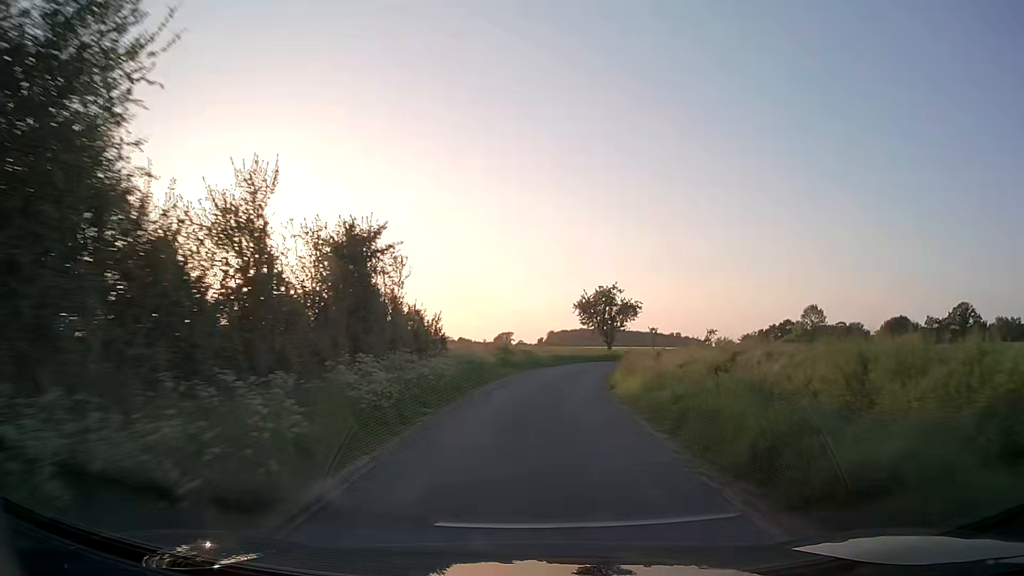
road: unclassified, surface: asphalt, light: Day
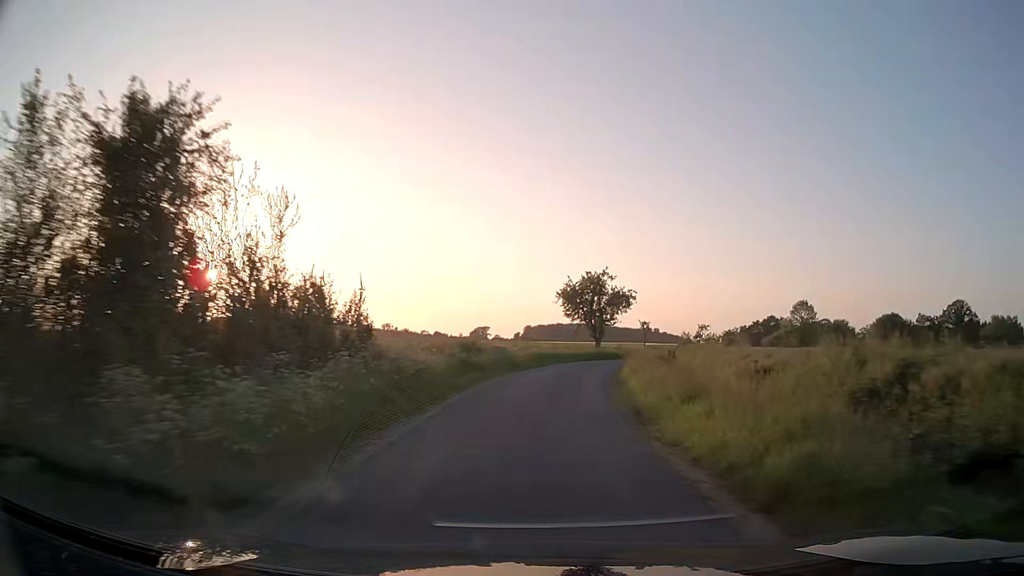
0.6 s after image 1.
(+0.2, +10.3) m; +2°
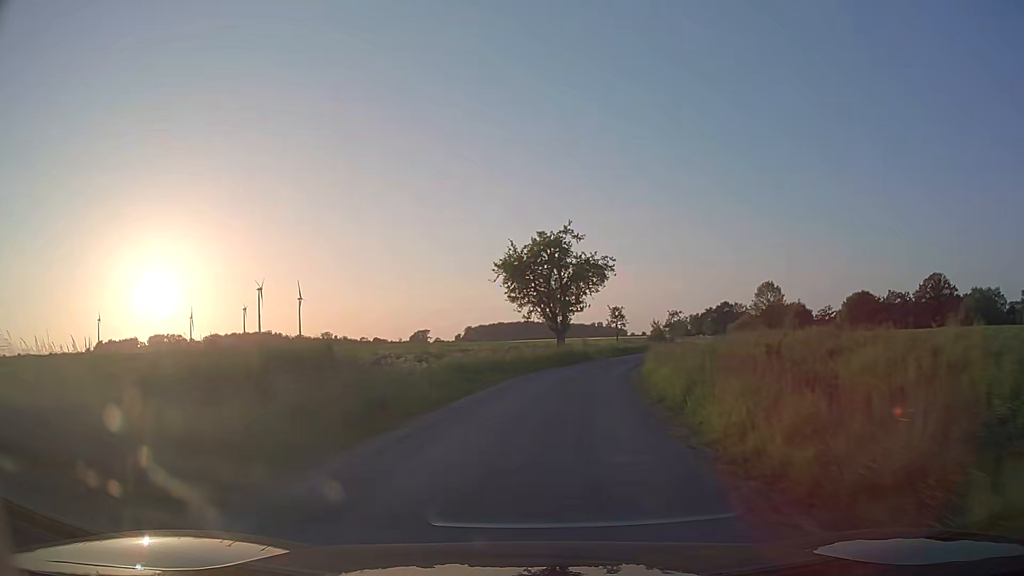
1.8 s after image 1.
(+0.8, +20.2) m; +5°
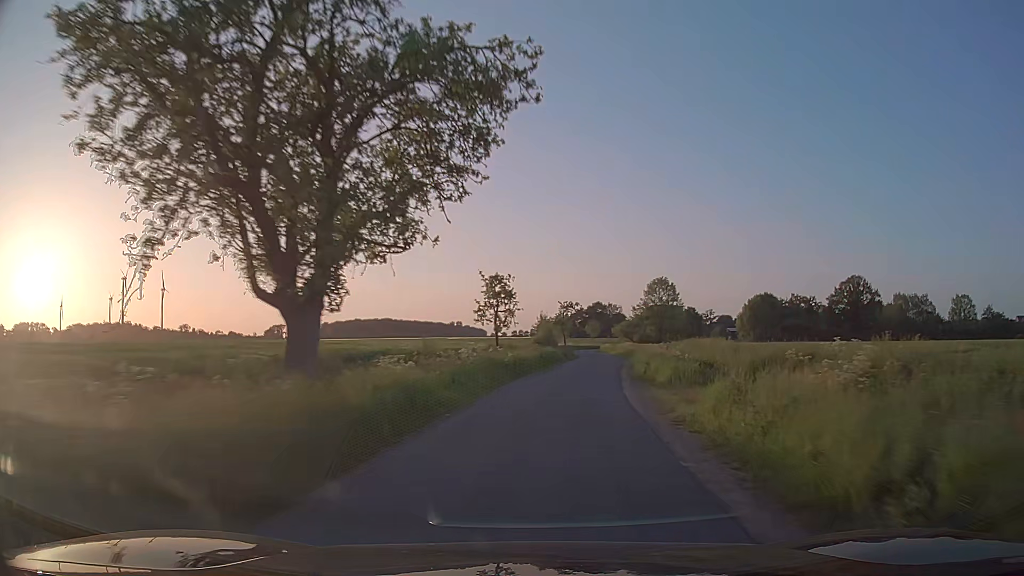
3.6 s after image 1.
(+2.7, +29.8) m; +11°
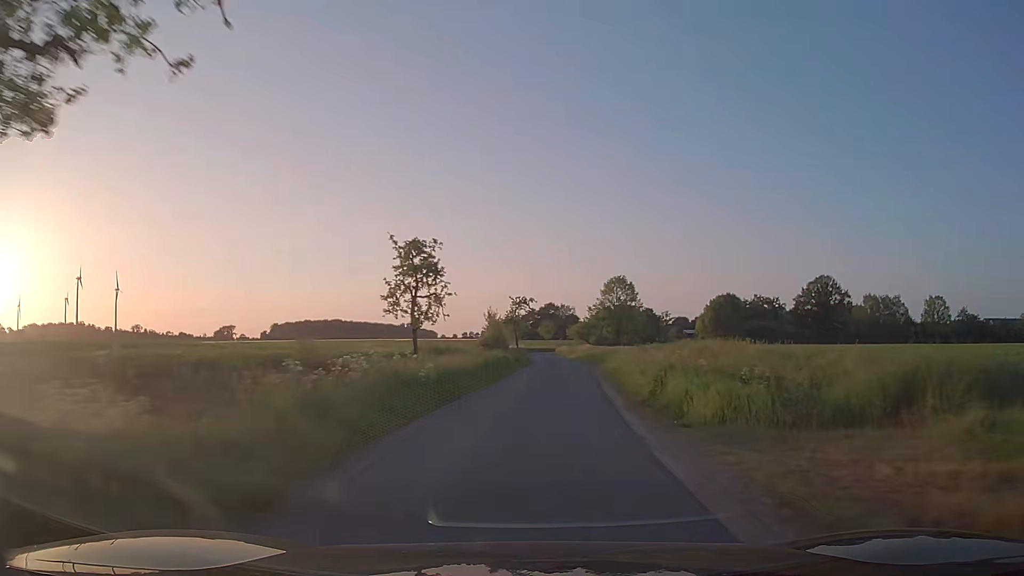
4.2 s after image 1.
(+0.4, +10.0) m; +5°
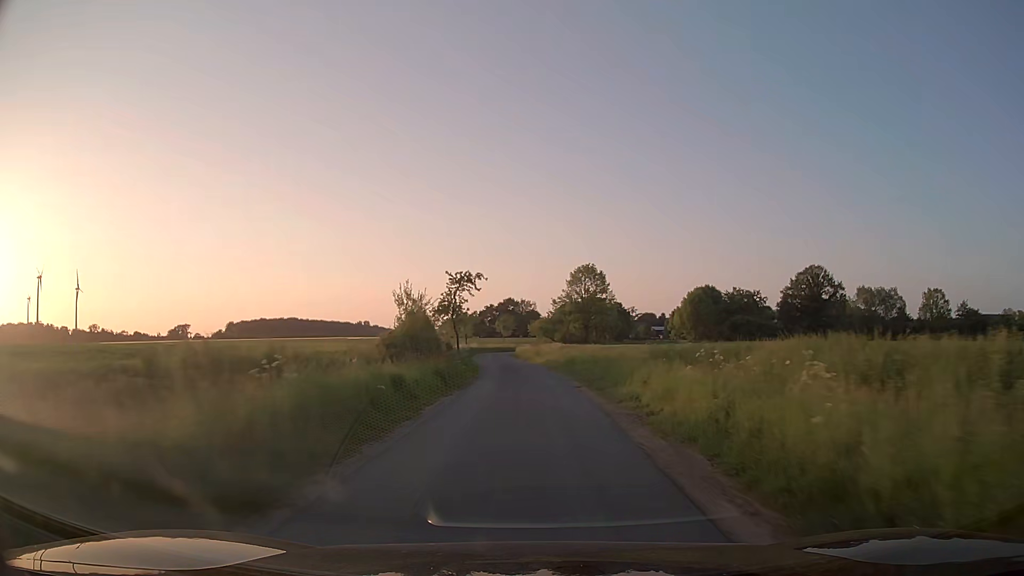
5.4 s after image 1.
(+0.6, +20.0) m; +3°
